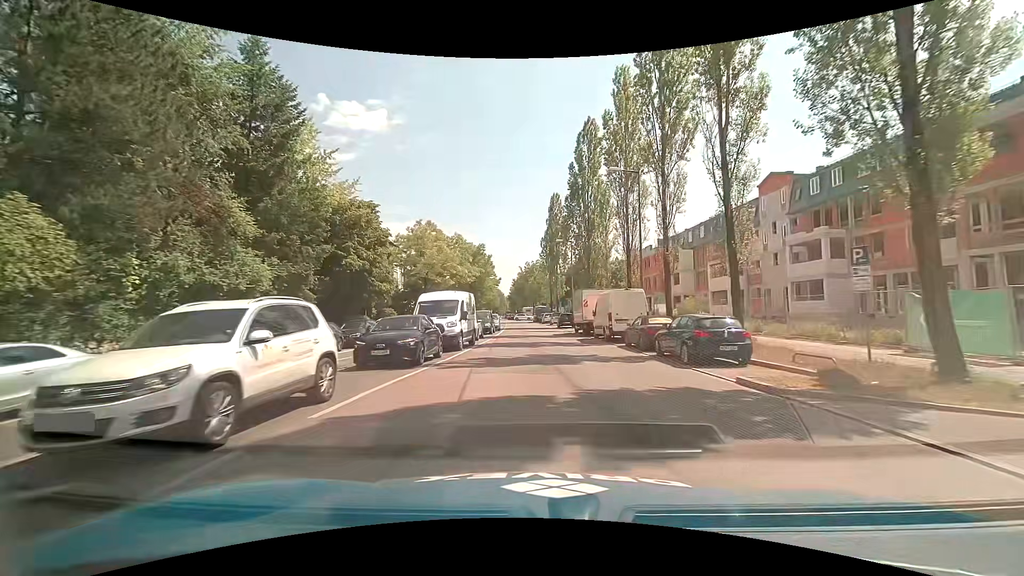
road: secondary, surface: asphalt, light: Day
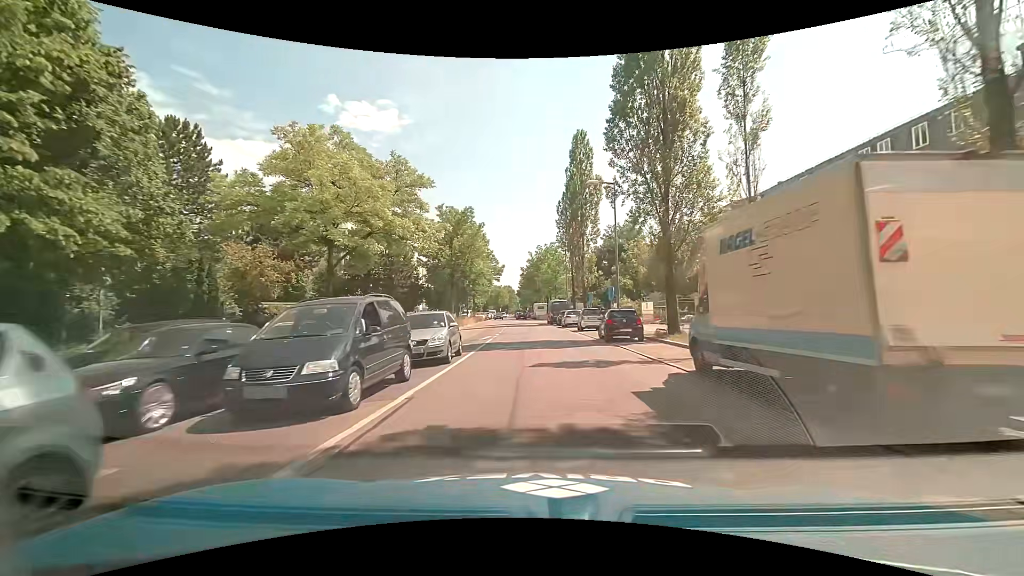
(+0.3, +26.9) m; -1°
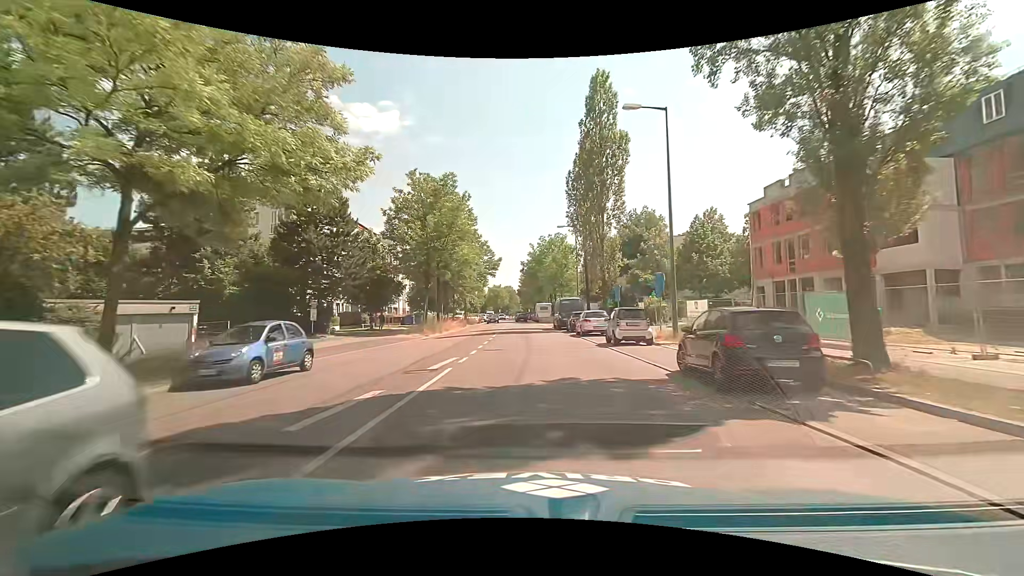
(-0.1, +13.4) m; -1°
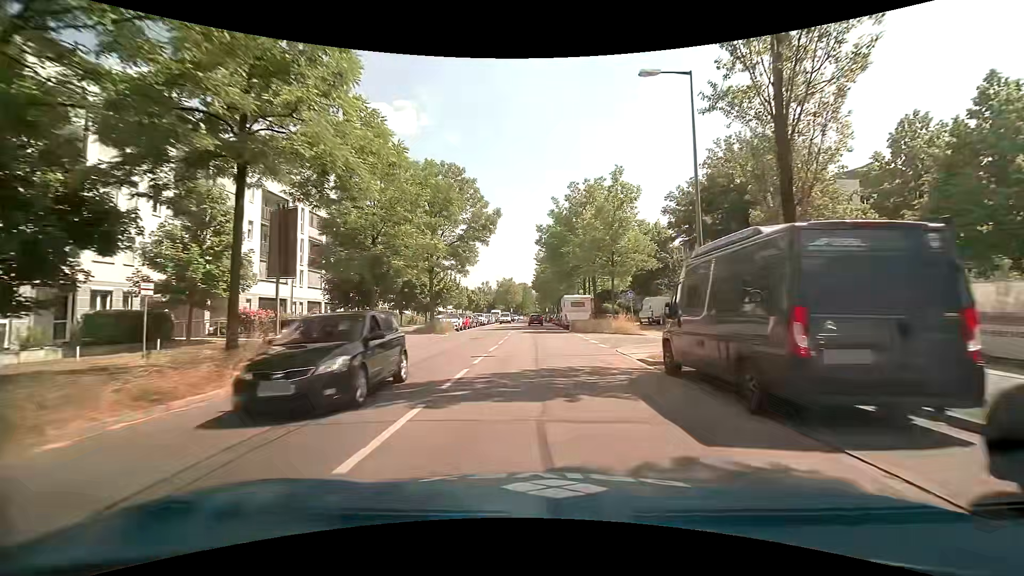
(-0.3, +33.9) m; -1°
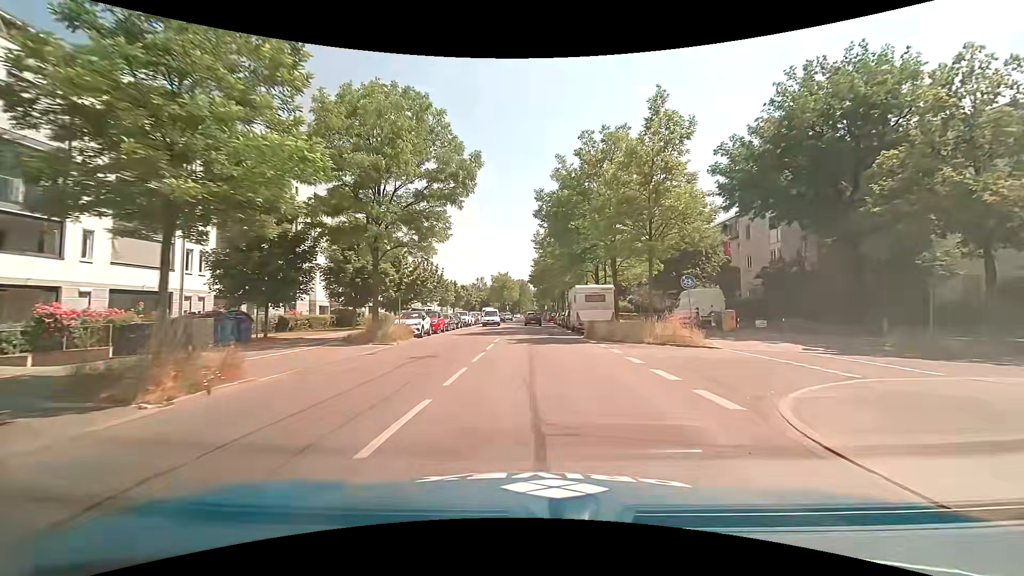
(0.0, +13.2) m; 0°
